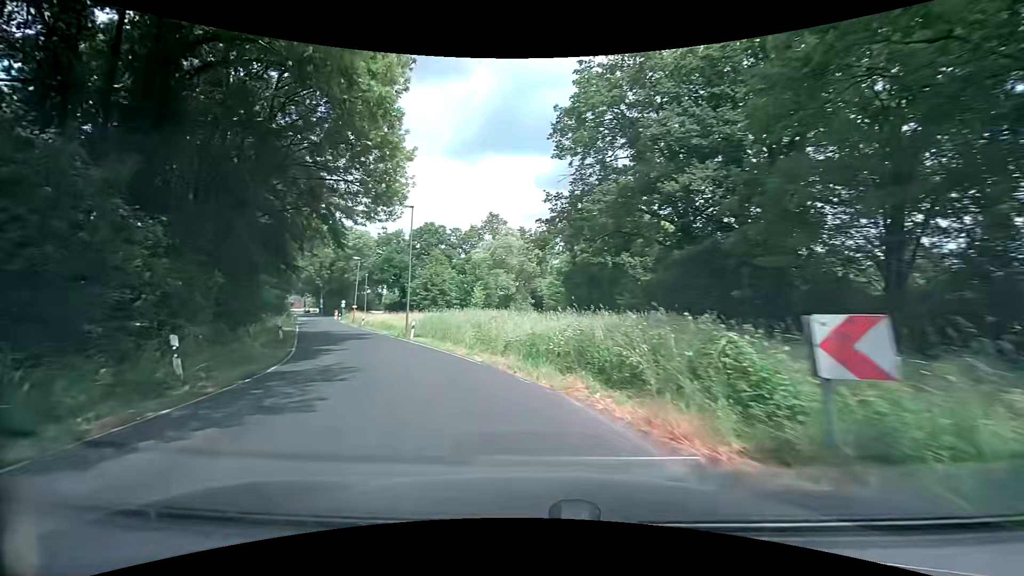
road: tertiary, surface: asphalt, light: Day
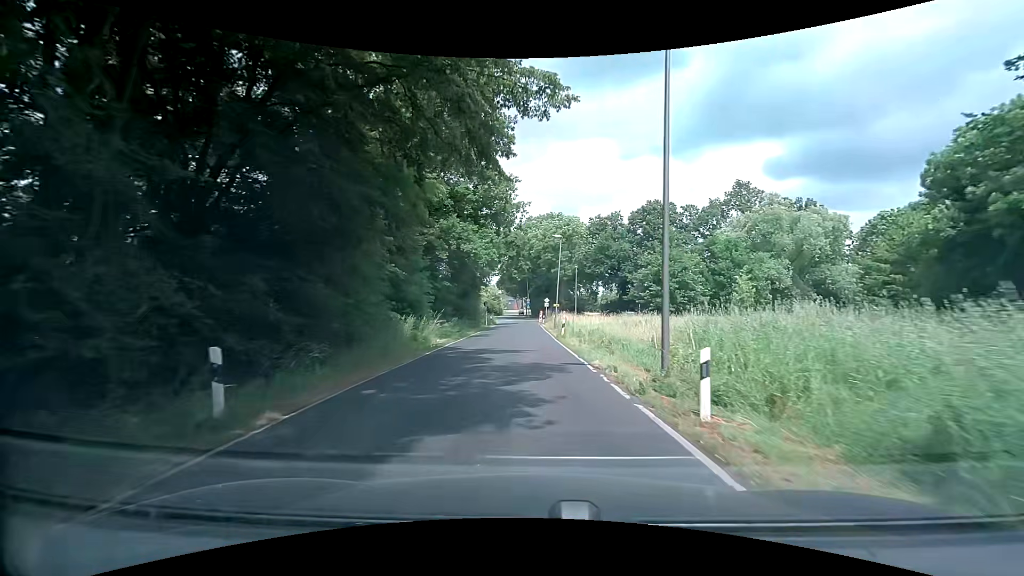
(-5.1, +19.6) m; -24°
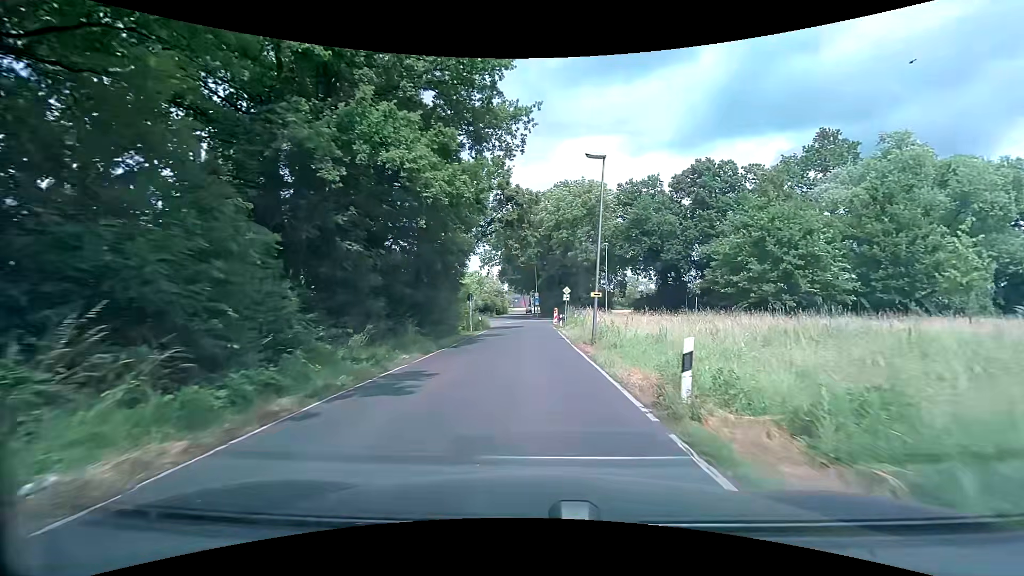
(-0.5, +20.5) m; -2°
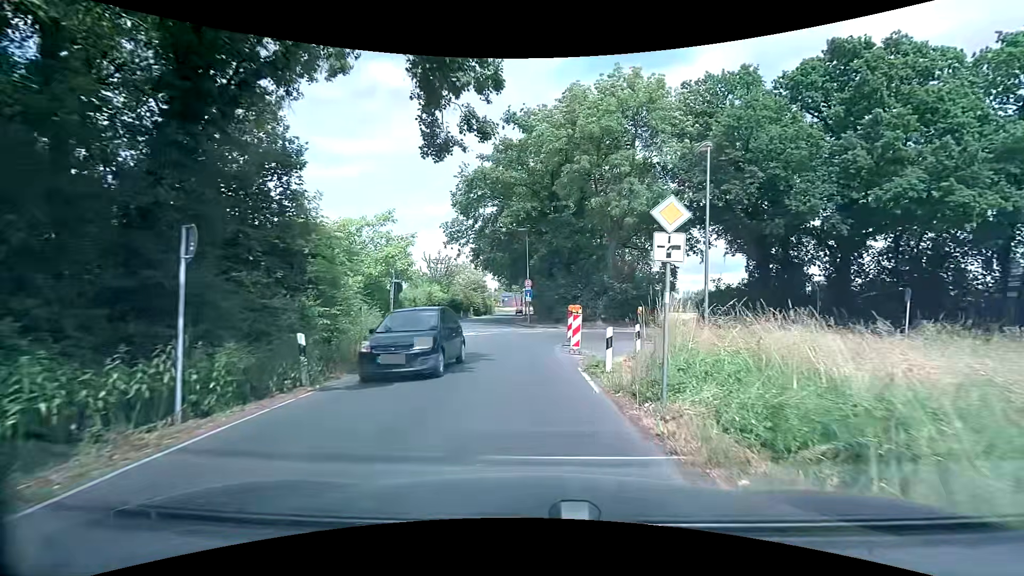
(+0.3, +27.9) m; +1°
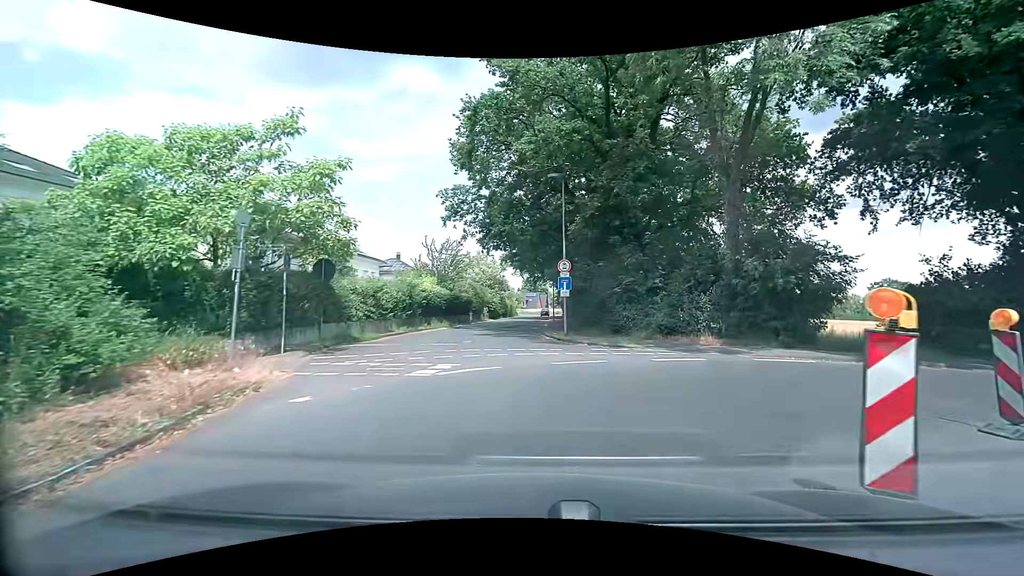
(-0.6, +15.9) m; -2°
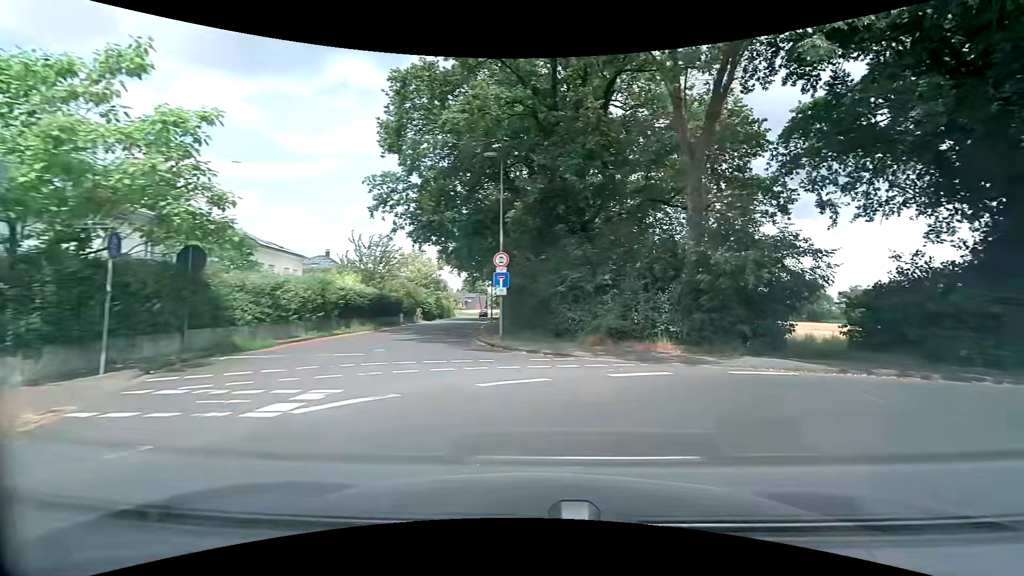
(+0.1, +3.3) m; +6°
